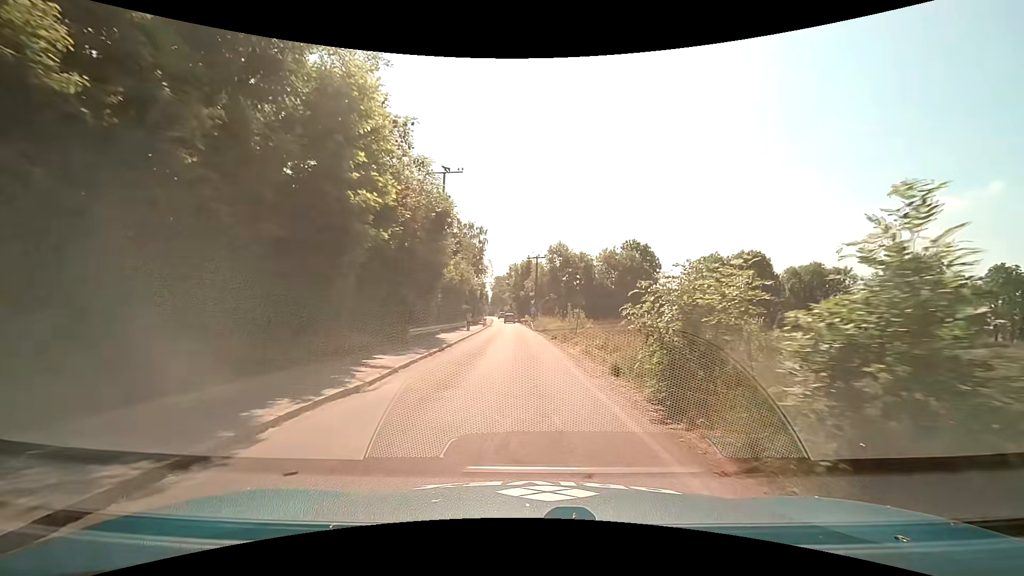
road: unclassified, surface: asphalt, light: Day
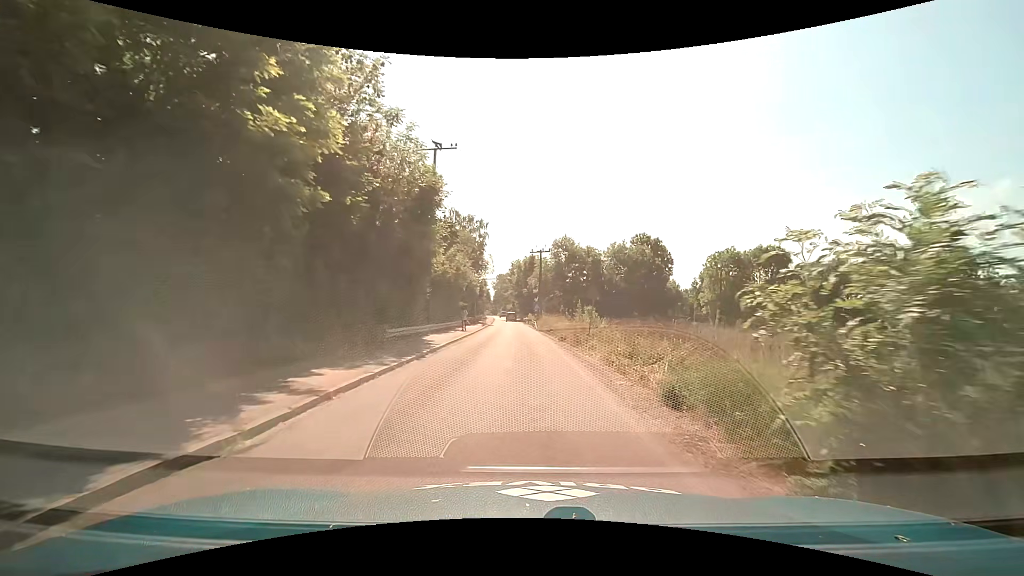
(0.0, +4.6) m; 0°
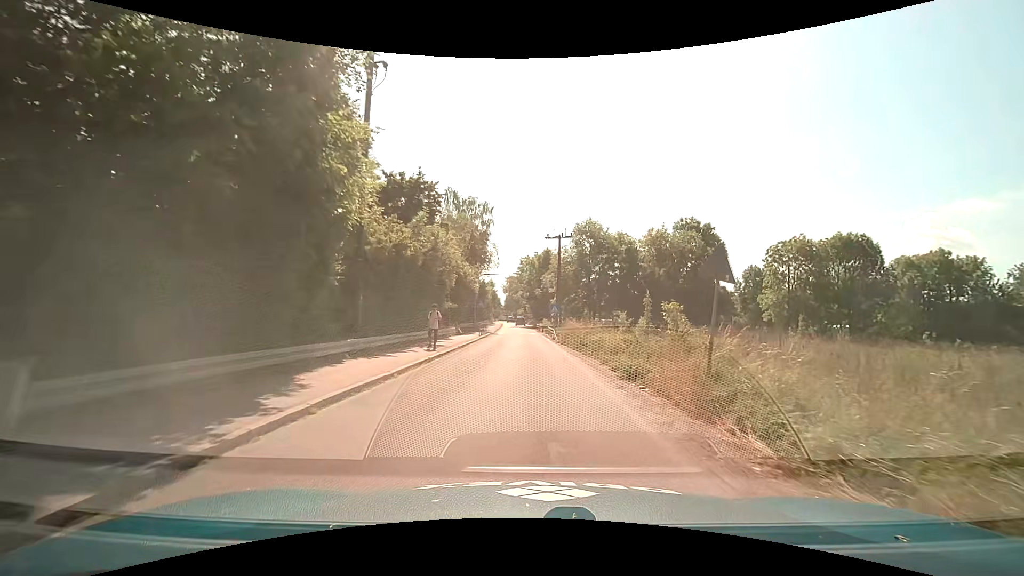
(-0.2, +14.3) m; 0°
(0, +10) (-1, +20) (-1, +30) (-1, +40) (-2, +50) (-2, +60) (-3, +70) (-3, +80) (-4, +90) (-4, +100) m
